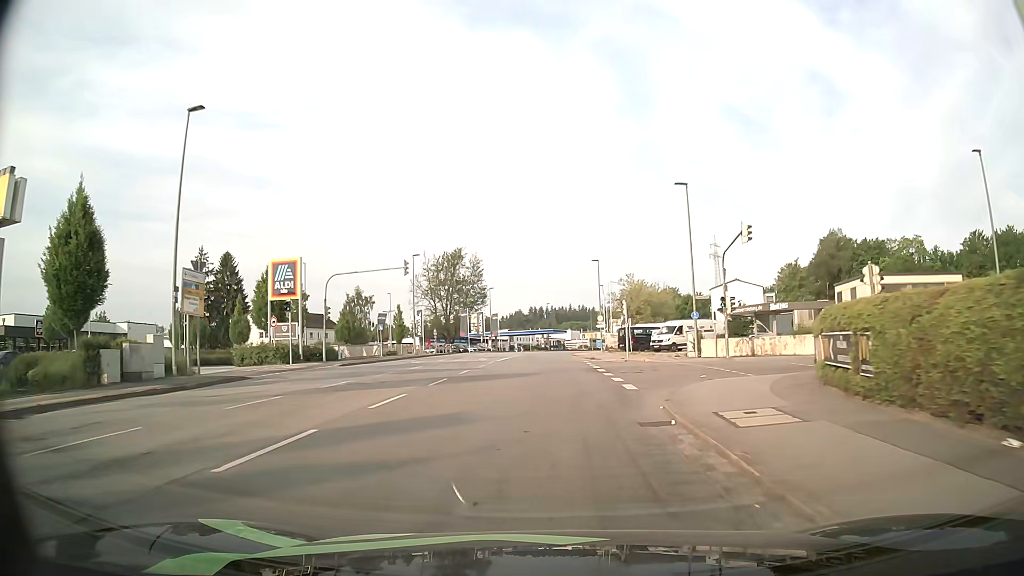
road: tertiary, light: Day
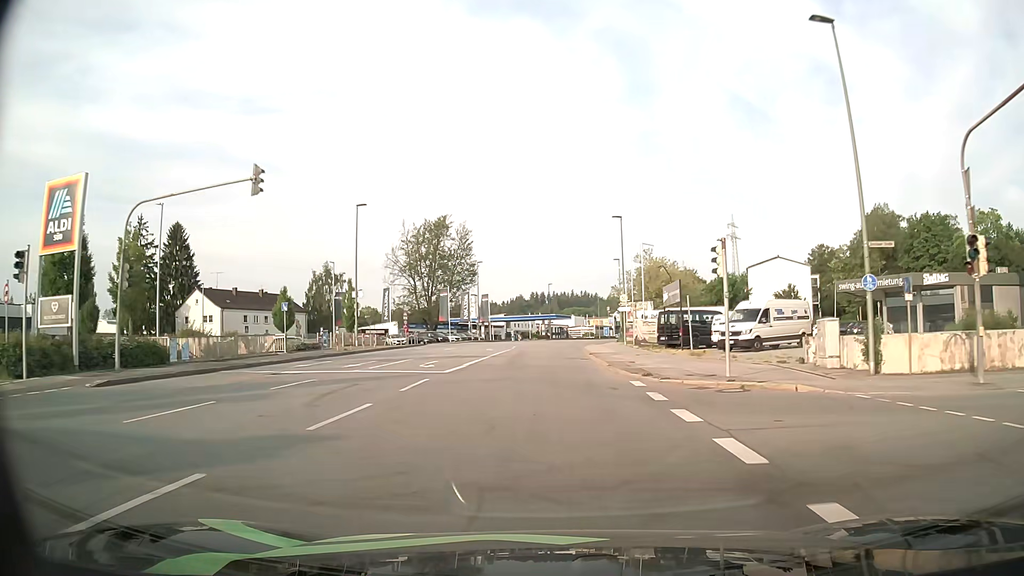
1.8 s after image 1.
(-0.4, +21.7) m; -1°
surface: asphalt
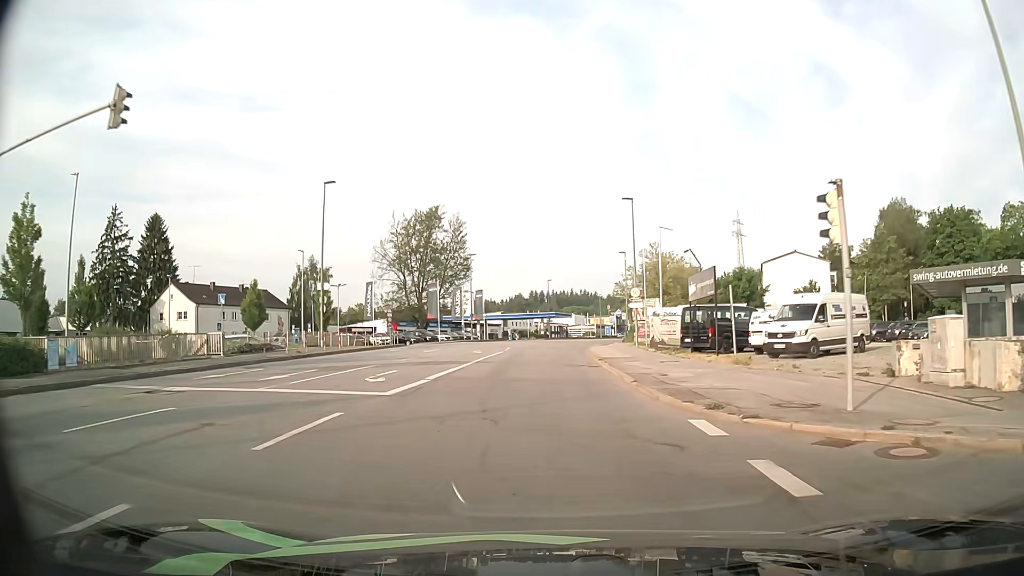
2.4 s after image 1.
(0.0, +7.4) m; 0°
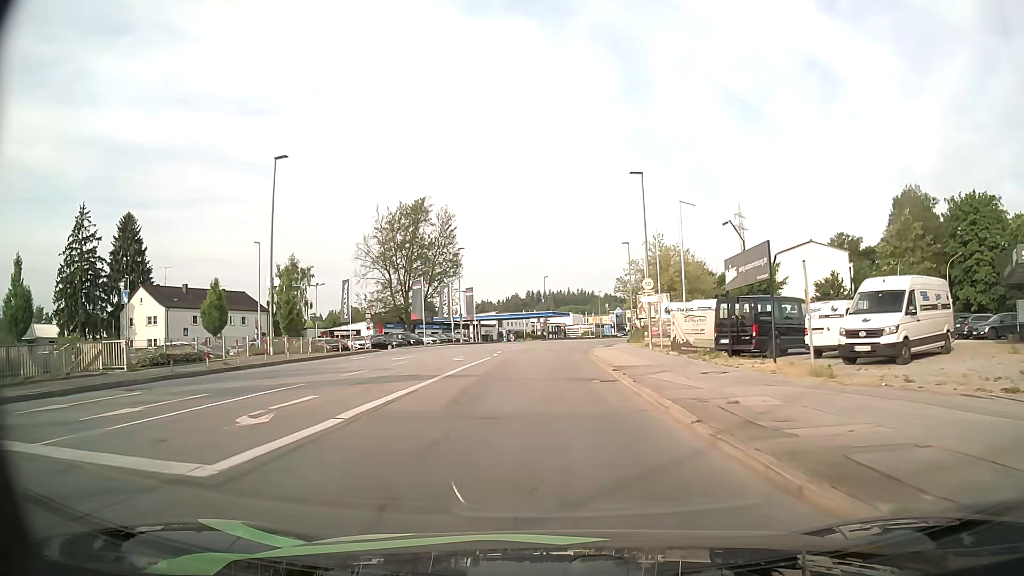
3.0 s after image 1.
(+0.1, +7.3) m; +1°
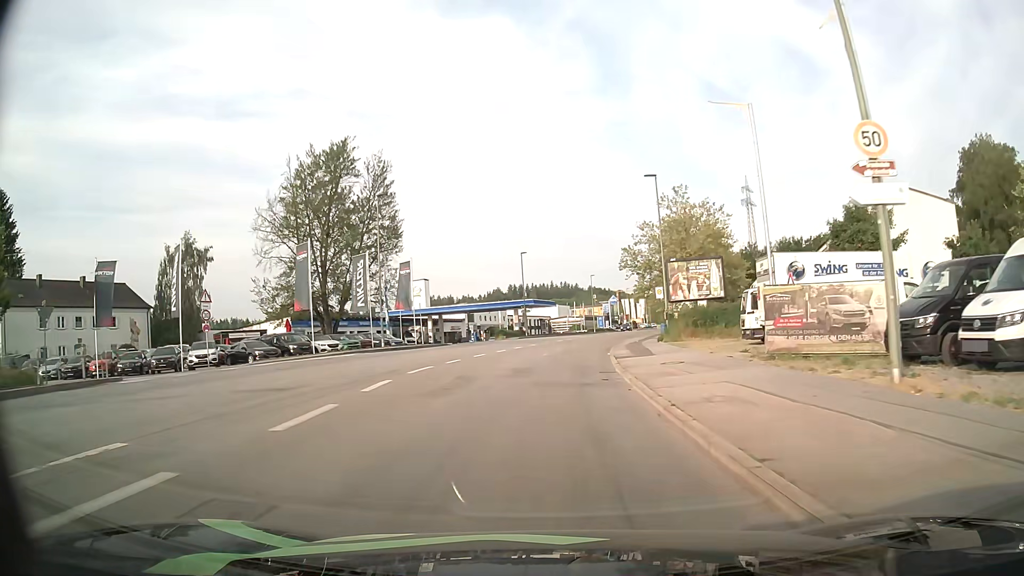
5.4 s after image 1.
(+0.3, +28.6) m; +1°
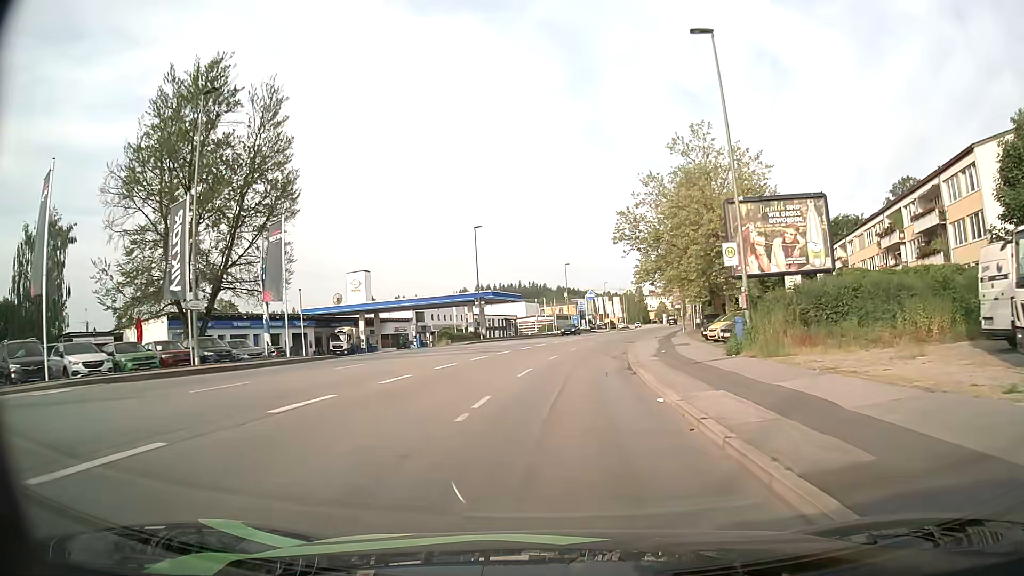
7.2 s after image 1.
(+0.3, +21.7) m; +2°
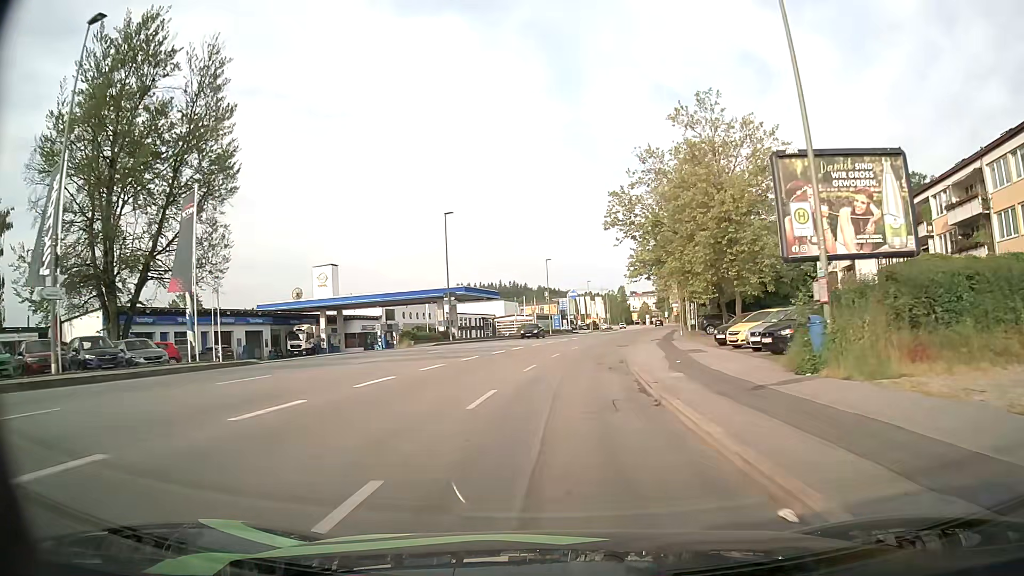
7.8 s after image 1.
(+0.1, +7.3) m; +2°
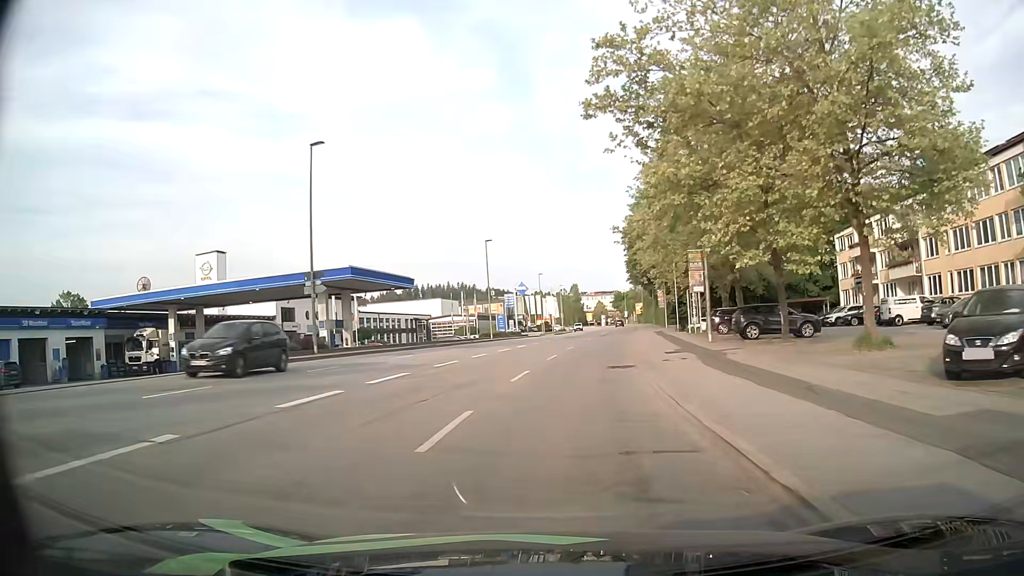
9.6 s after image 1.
(+0.9, +22.1) m; +5°
(0, +10) (+1, +20) (+1, +30) (+3, +40) (+4, +50) (+5, +60) (+6, +70) (+7, +80) (+9, +89) (+10, +99) m
